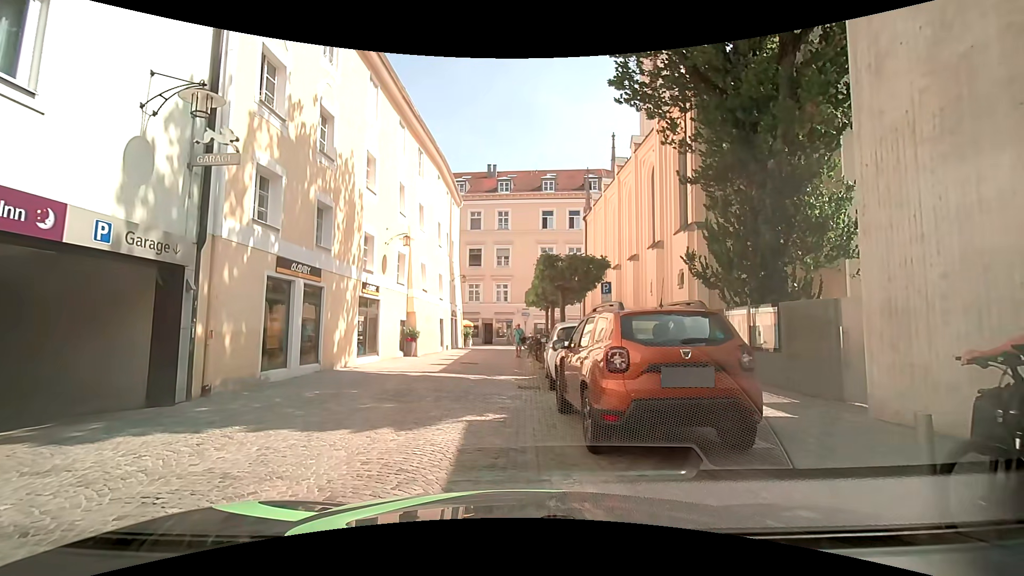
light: Day
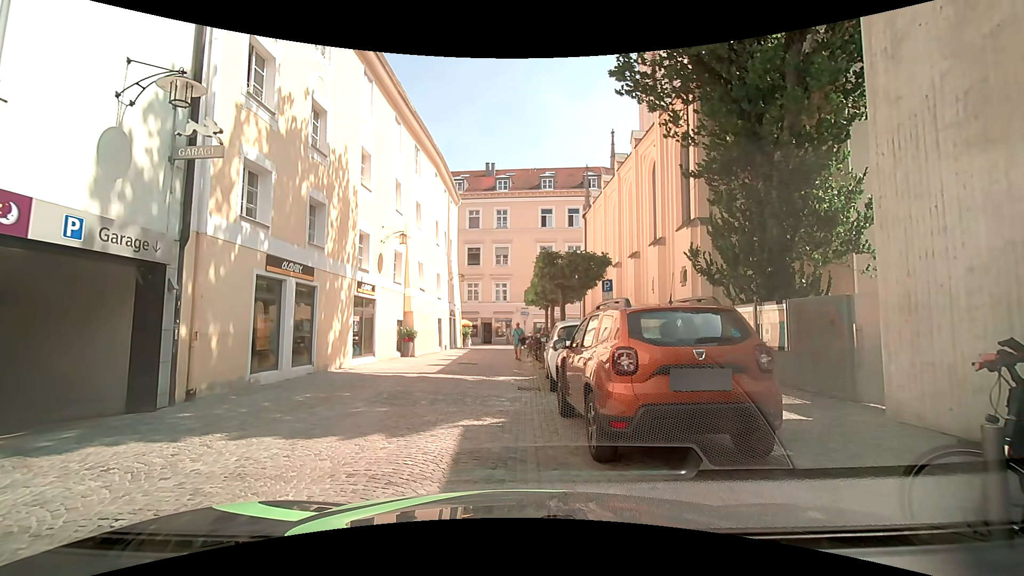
(0.0, +0.4) m; 0°
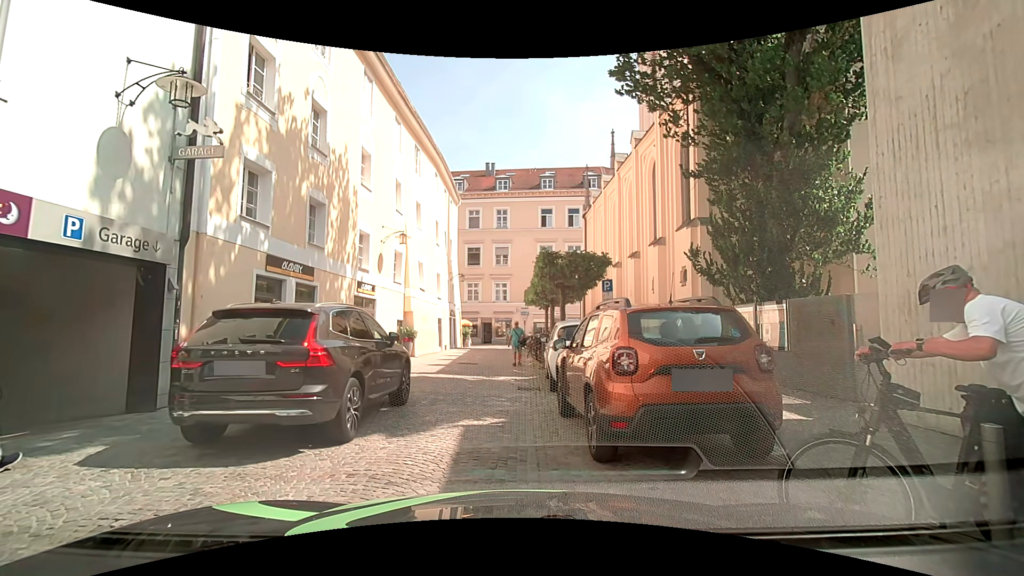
(0.0, 0.0) m; 0°
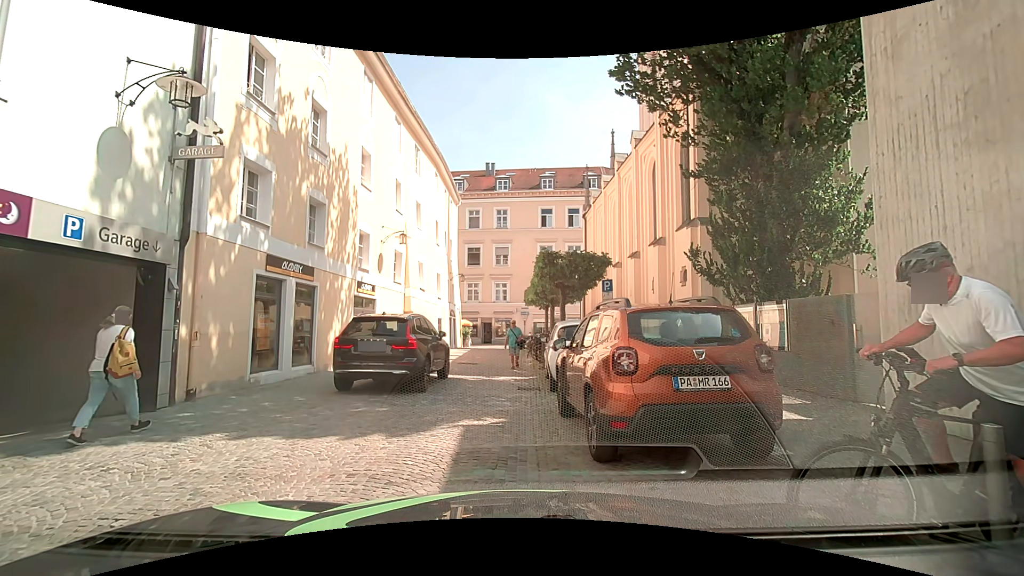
(0.0, 0.0) m; 0°
